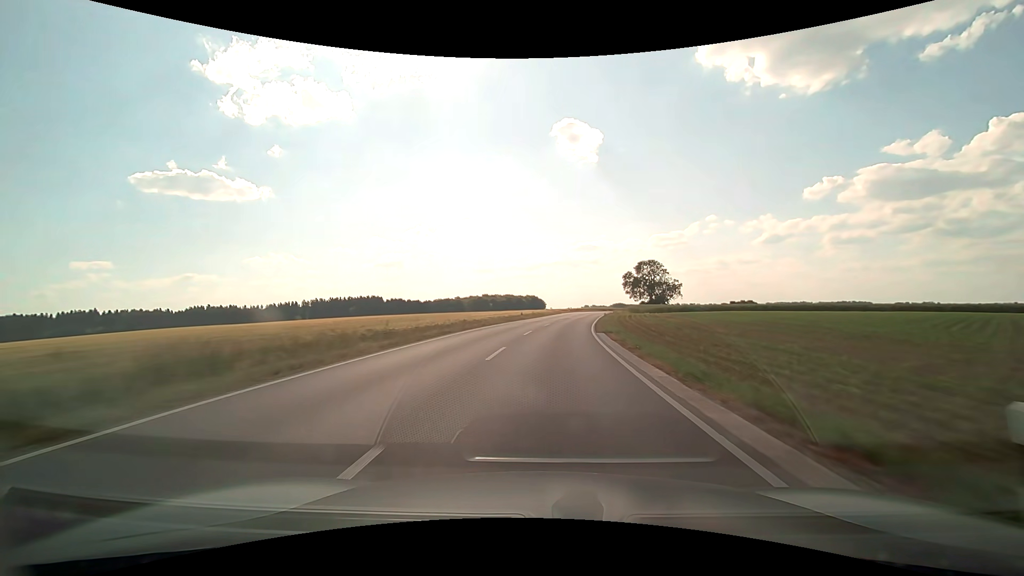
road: secondary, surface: asphalt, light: Day
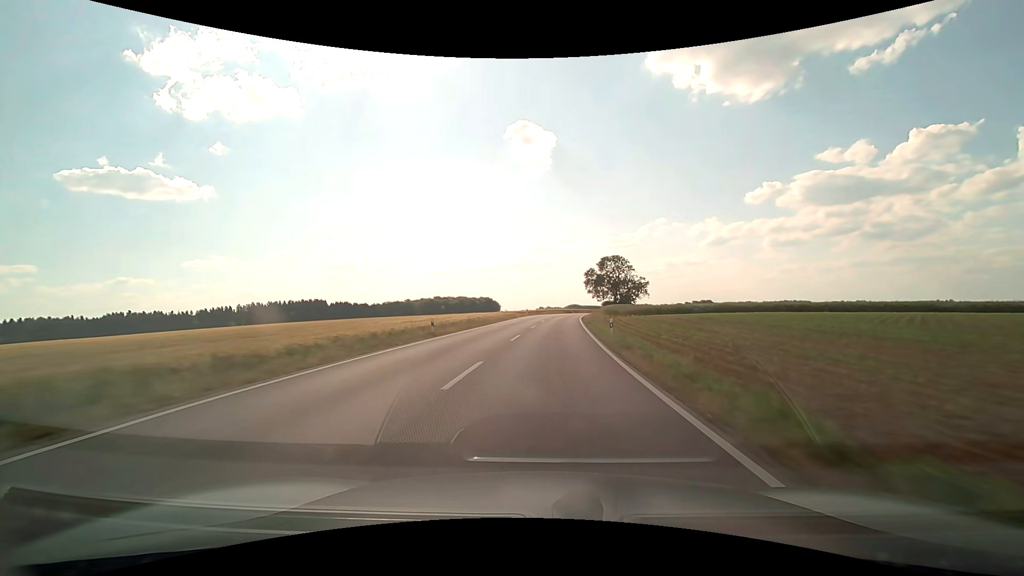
(+1.3, +28.2) m; +5°
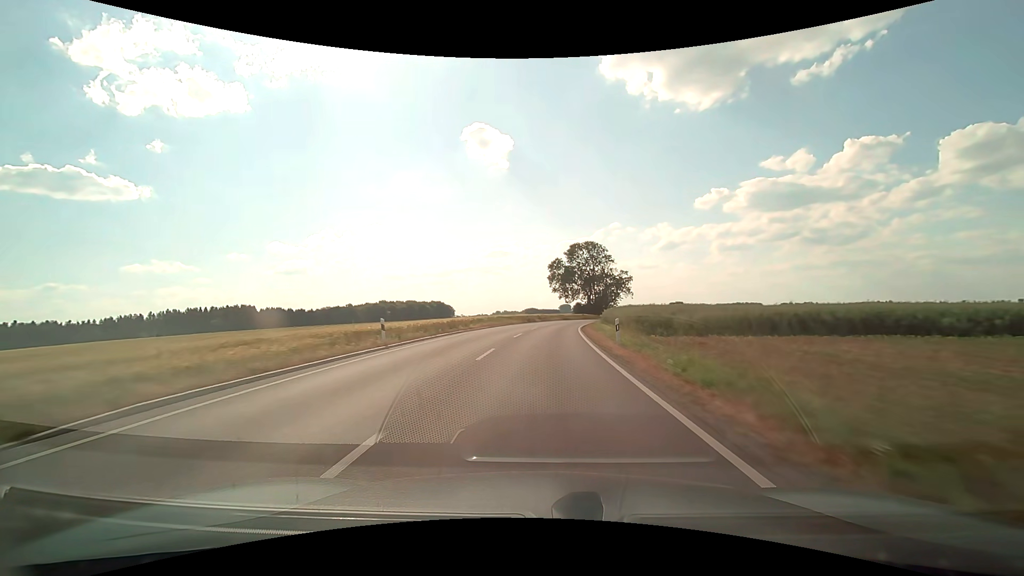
(+2.9, +54.4) m; +5°
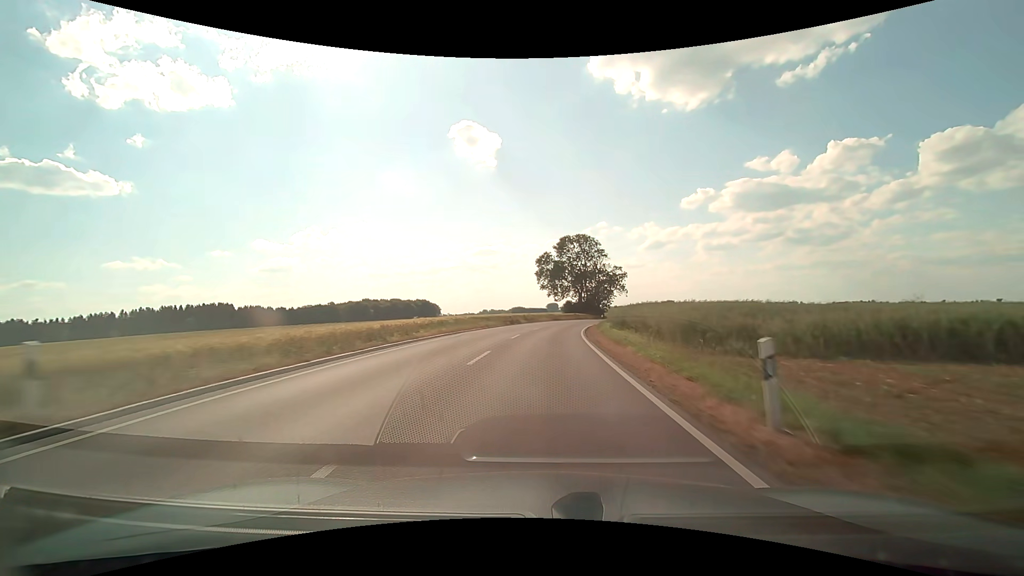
(+0.1, +13.0) m; +1°
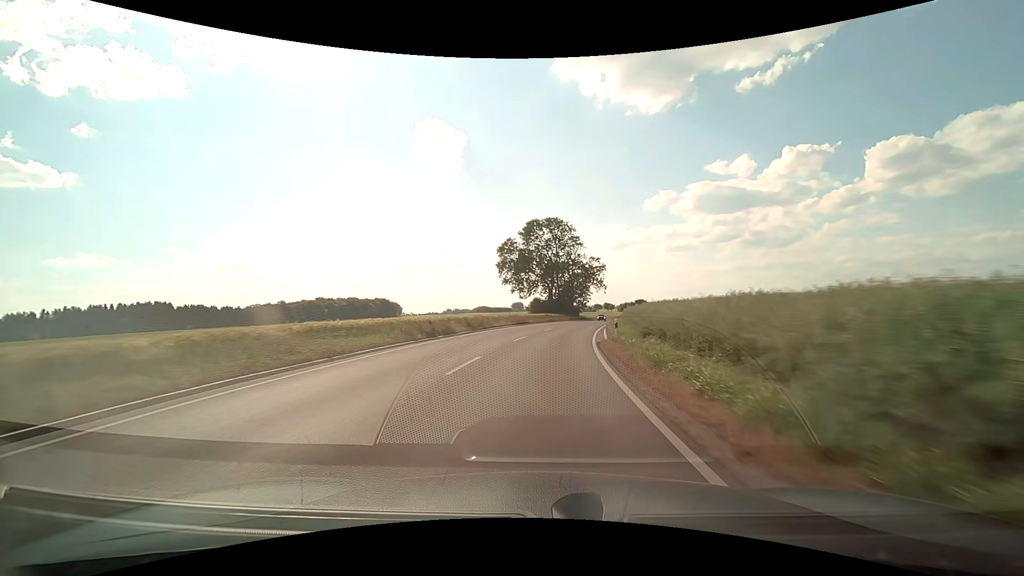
(+0.8, +25.5) m; +4°
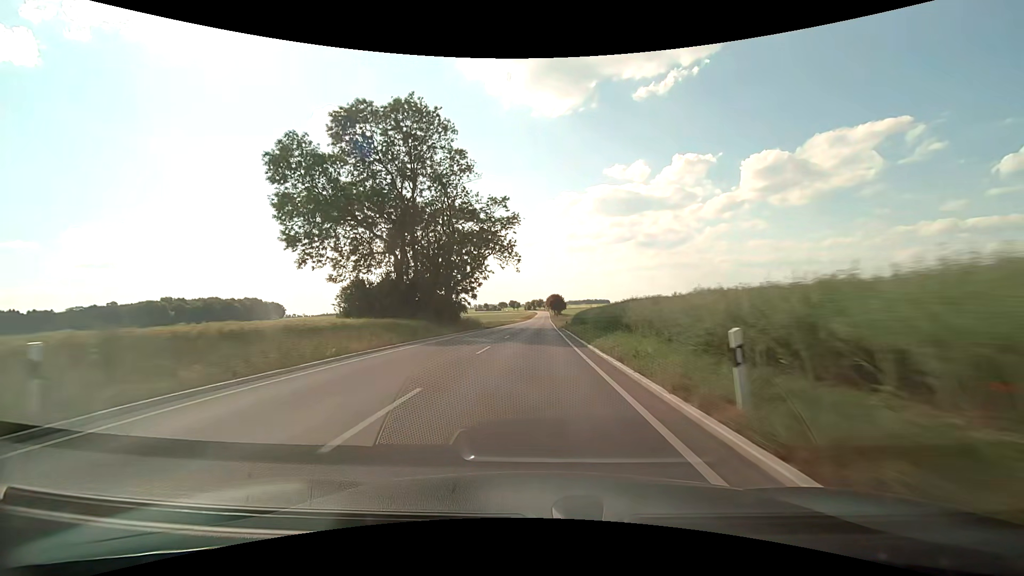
(+7.7, +64.9) m; +11°
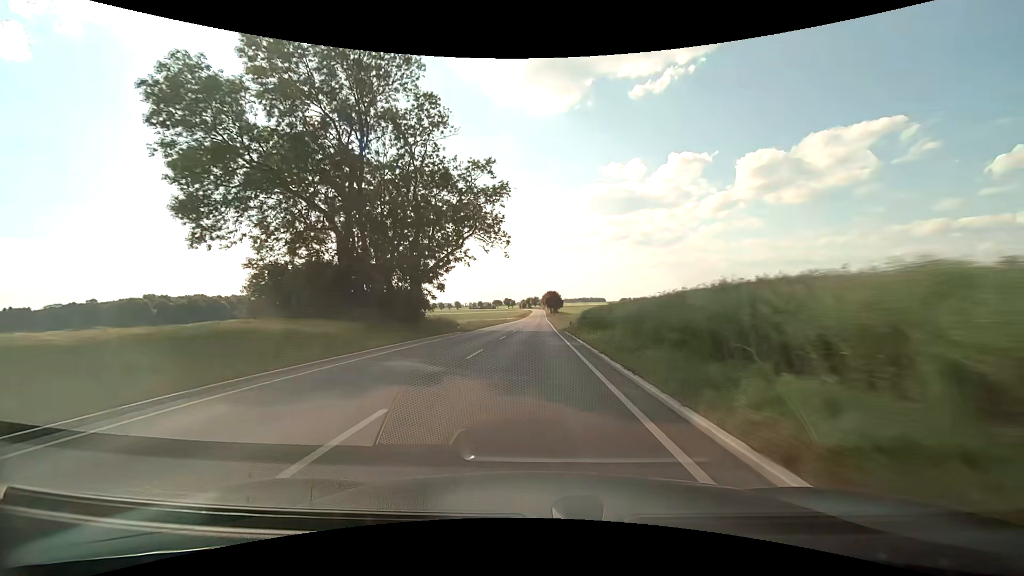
(+0.1, +14.1) m; +1°
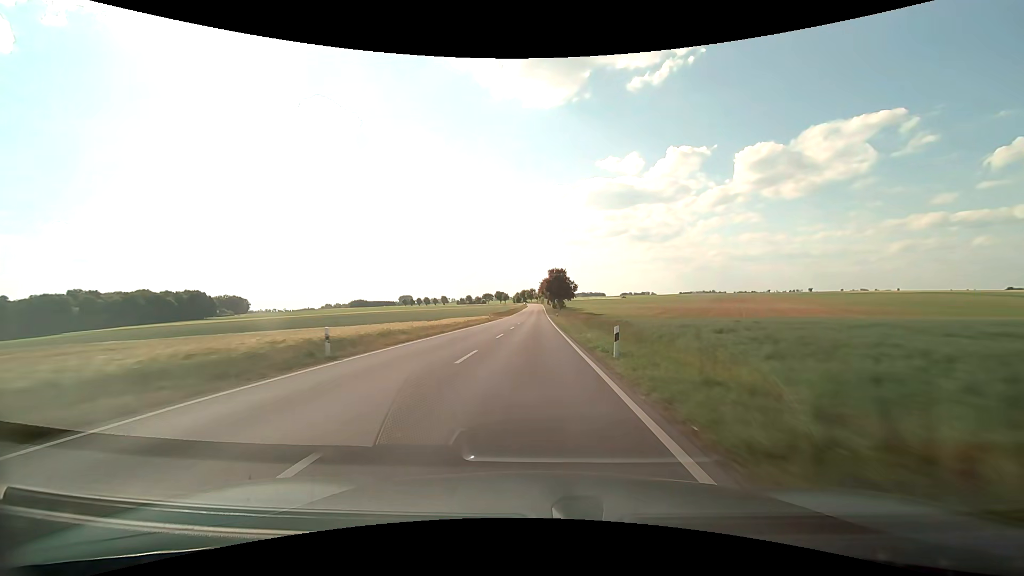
(+0.5, +74.9) m; 0°
(0, +10) (0, +20) (0, +30) (0, +40) (0, +50) (0, +60) (0, +70) (0, +80) (0, +90) (0, +100) m
